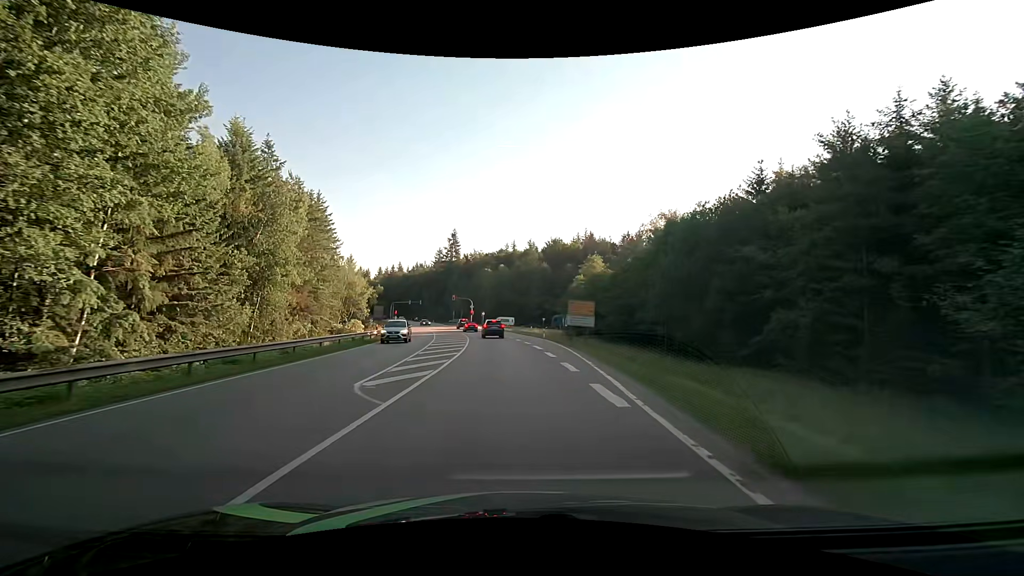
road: secondary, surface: asphalt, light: Day
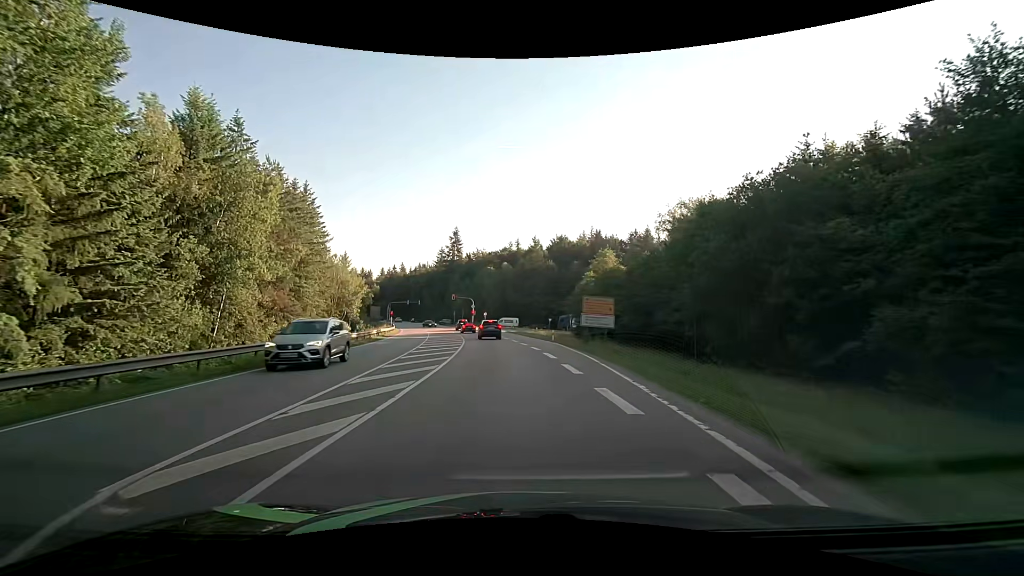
(-0.1, +6.7) m; -1°
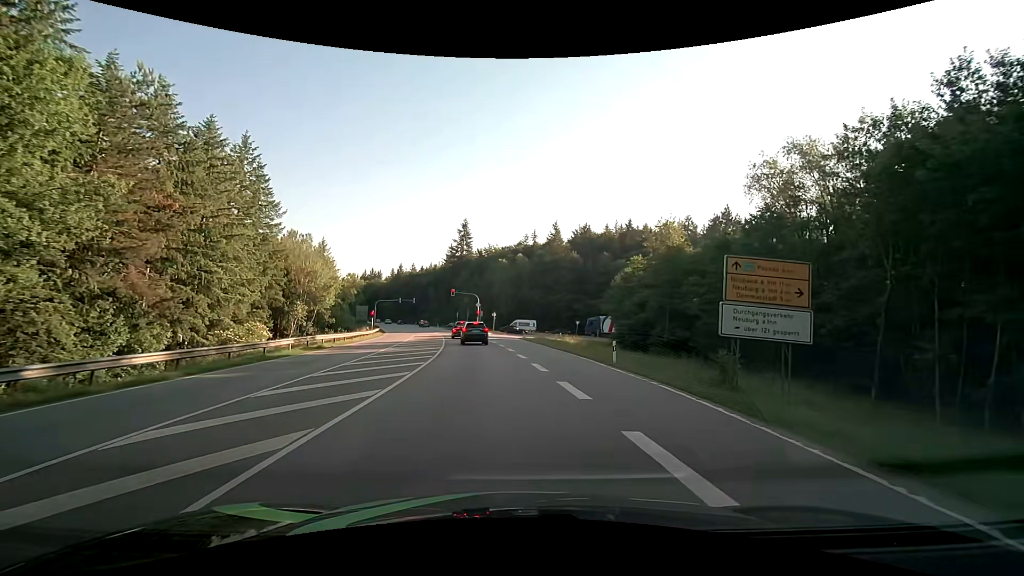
(-0.4, +21.8) m; -2°
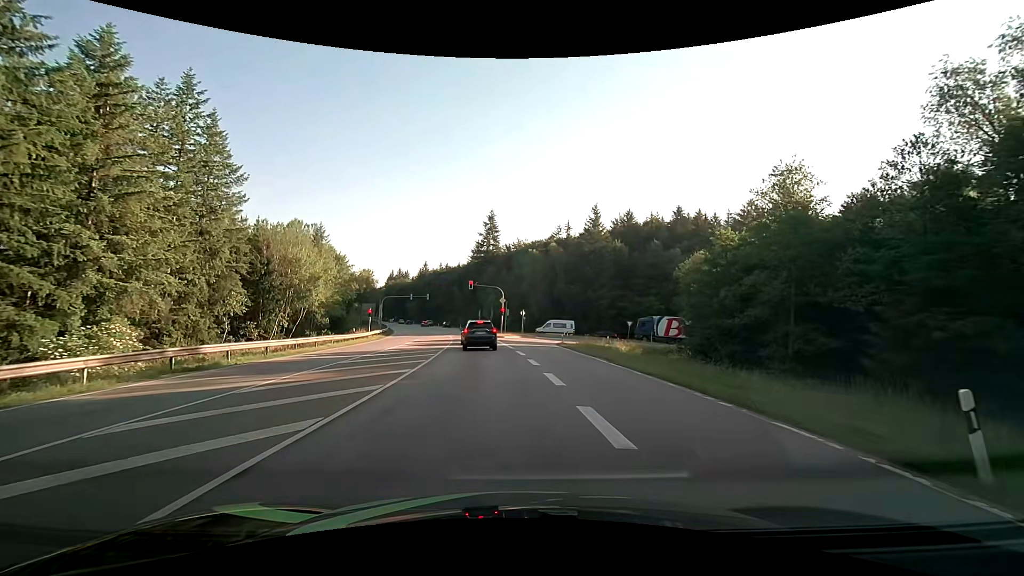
(-0.4, +15.9) m; -3°
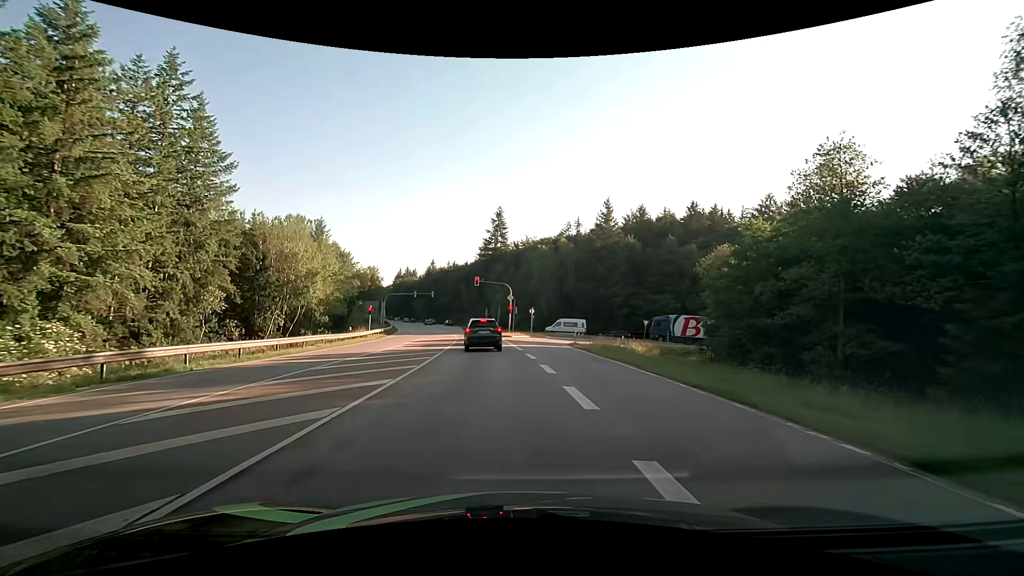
(0.0, +3.4) m; -1°
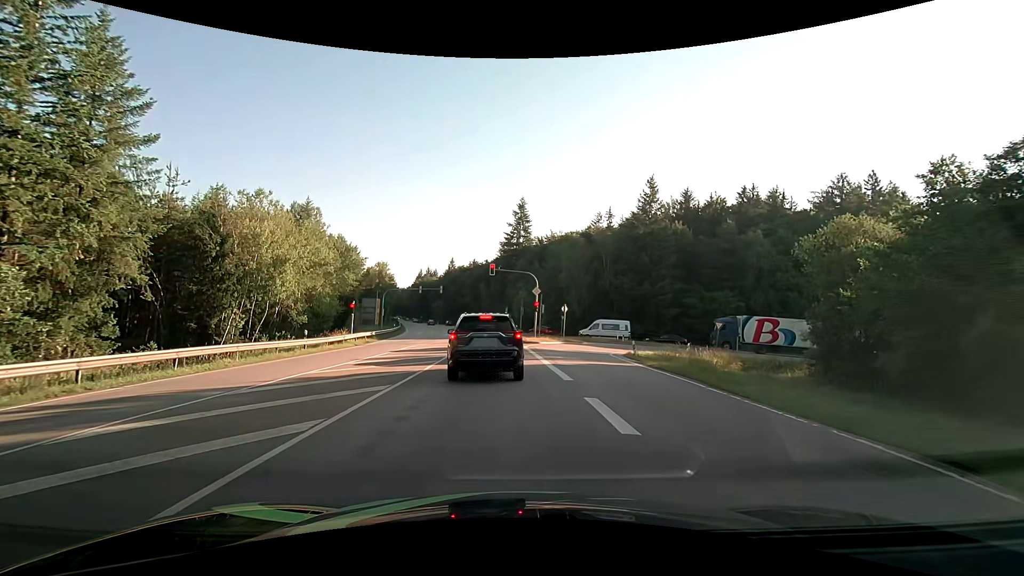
(-0.4, +13.4) m; -2°
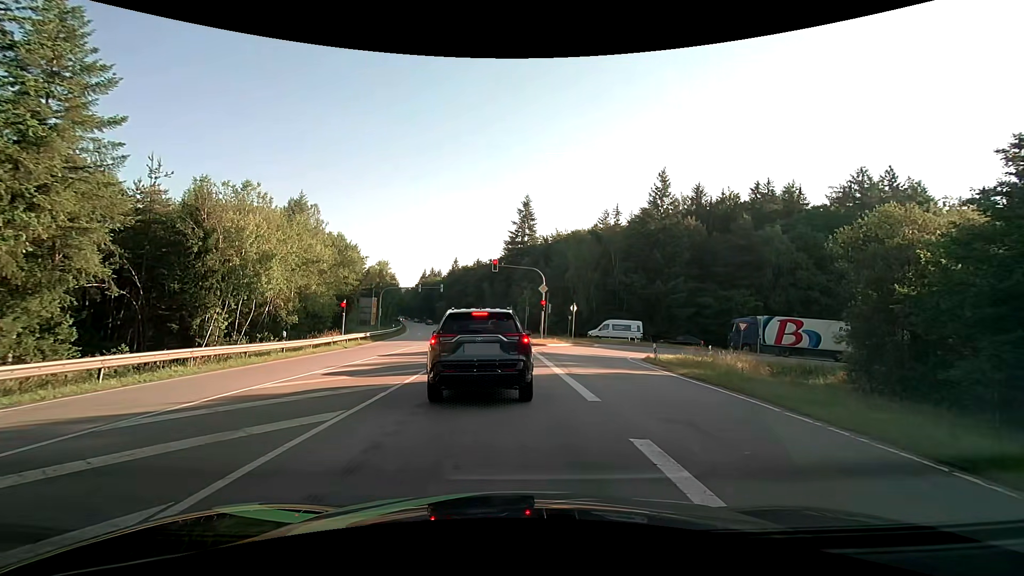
(0.0, +3.2) m; -1°
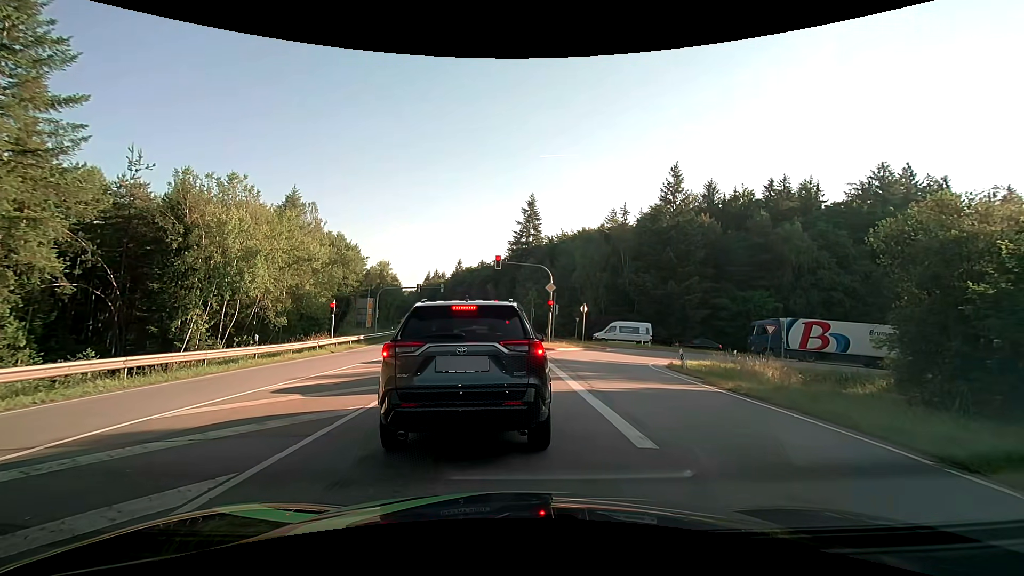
(0.0, +3.2) m; 0°
(0, +10) (-1, +20) (-1, +30) (-2, +40) (-3, +50) (-4, +60) (-6, +70) (-8, +80) (-10, +89) (-12, +99) m
